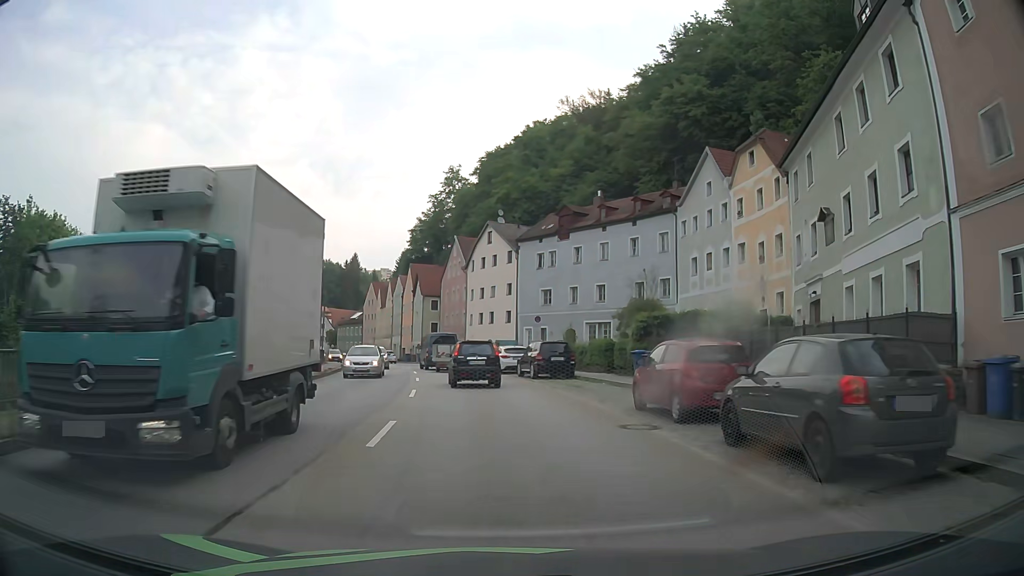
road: primary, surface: asphalt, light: Day
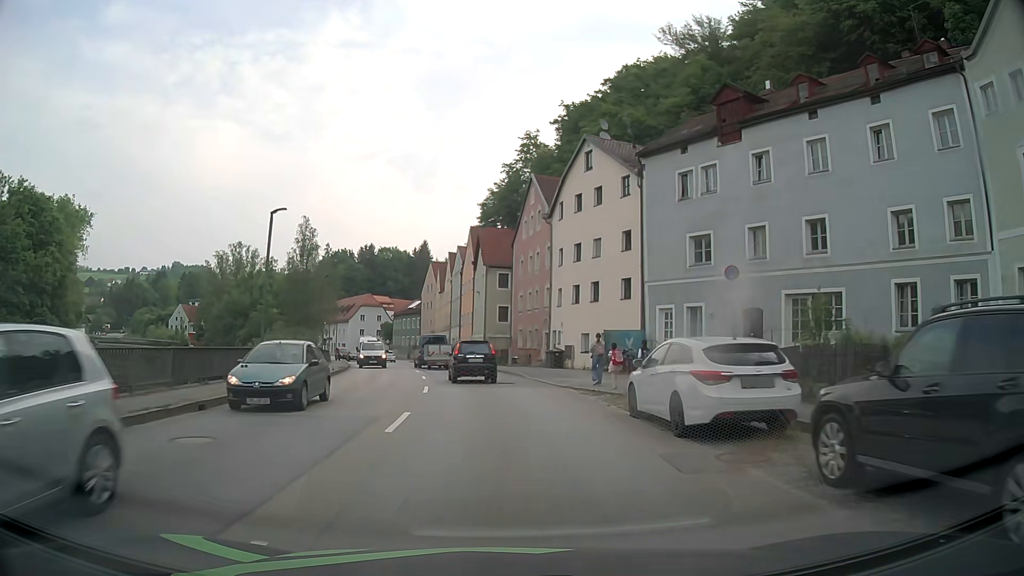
(-1.6, +25.9) m; -7°
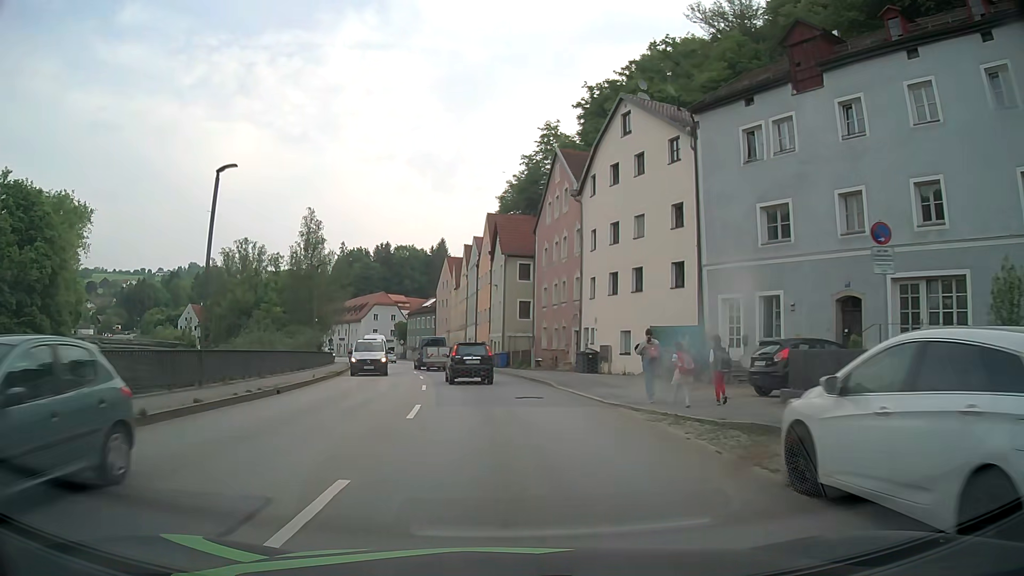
(-0.1, +6.8) m; -2°
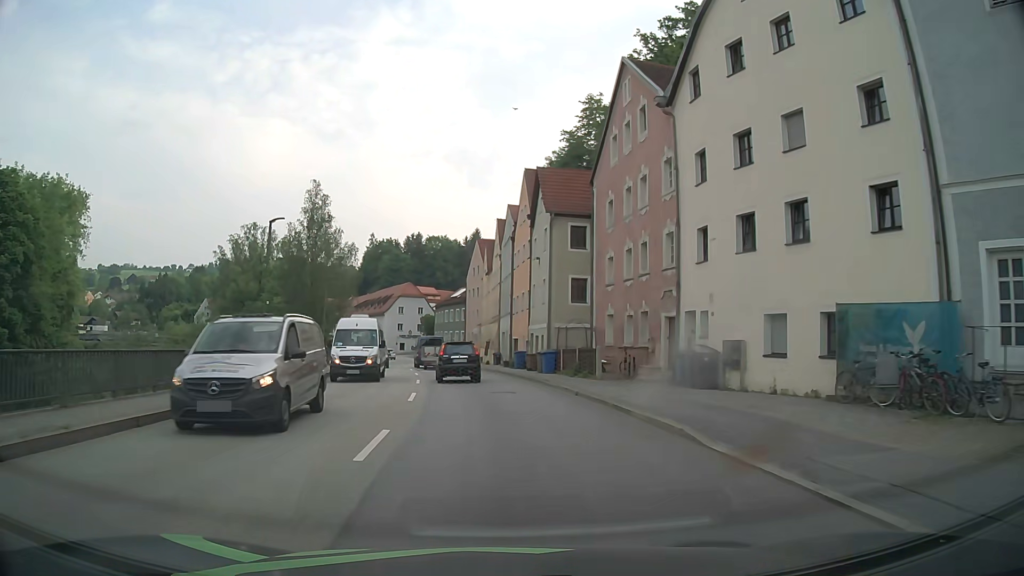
(-0.2, +13.9) m; -2°
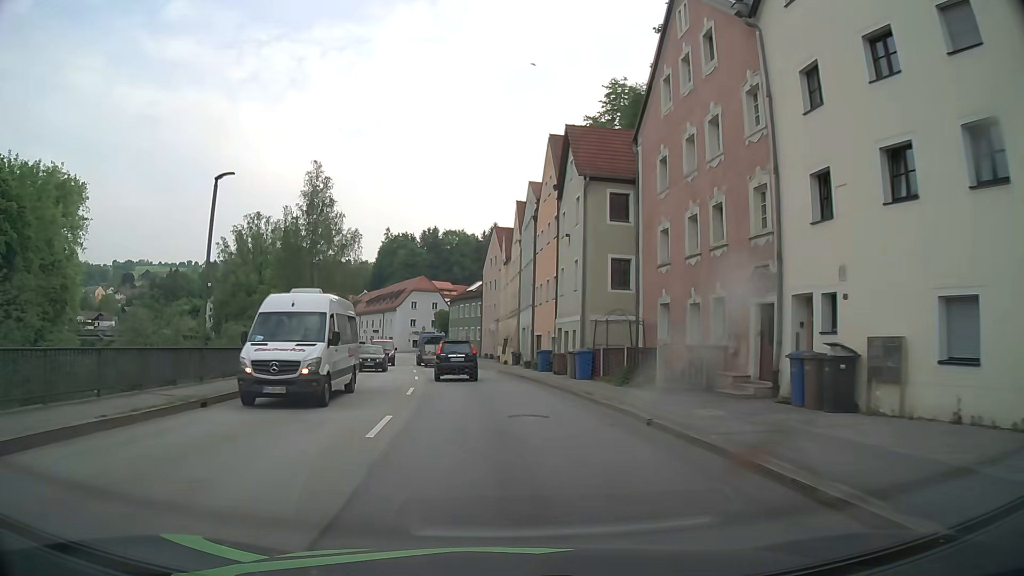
(-0.1, +7.1) m; -2°
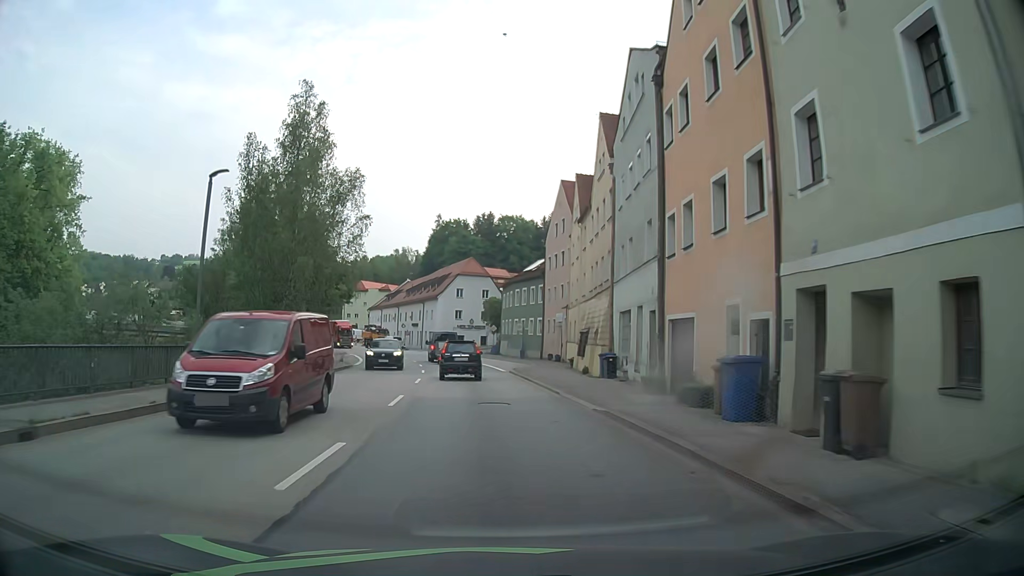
(-0.8, +21.8) m; -4°
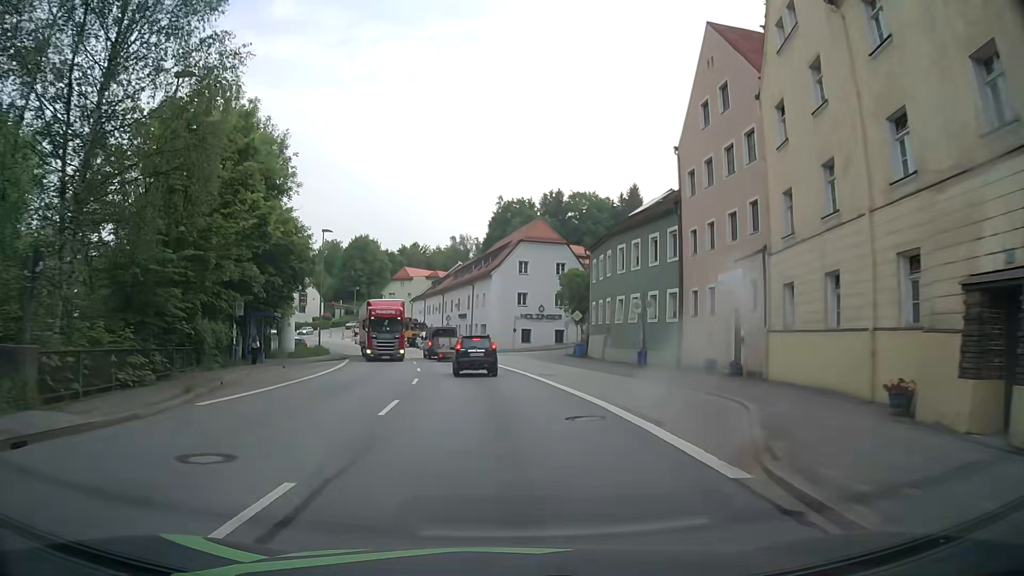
(-1.7, +30.0) m; -6°
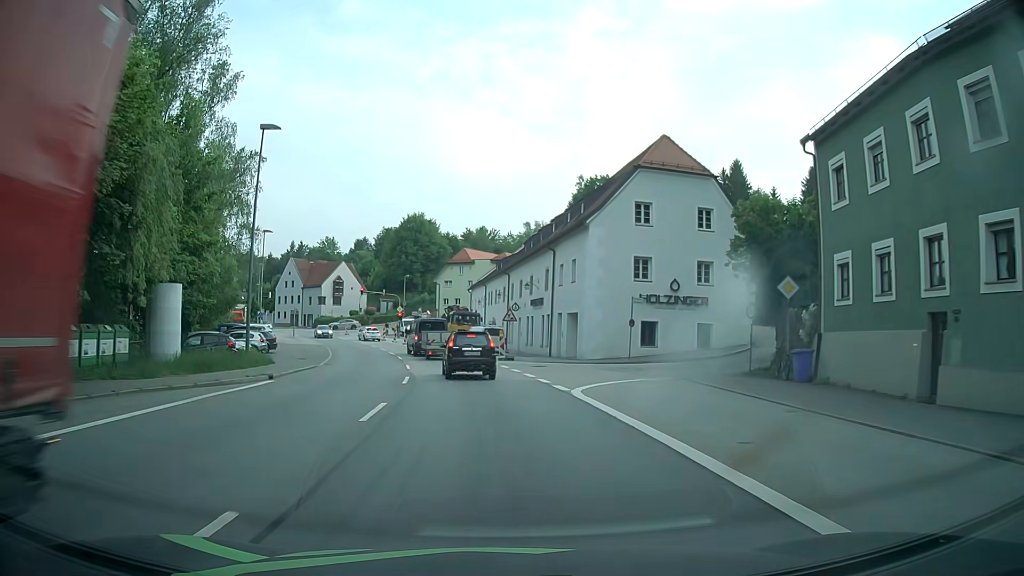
(-1.5, +28.5) m; -6°
